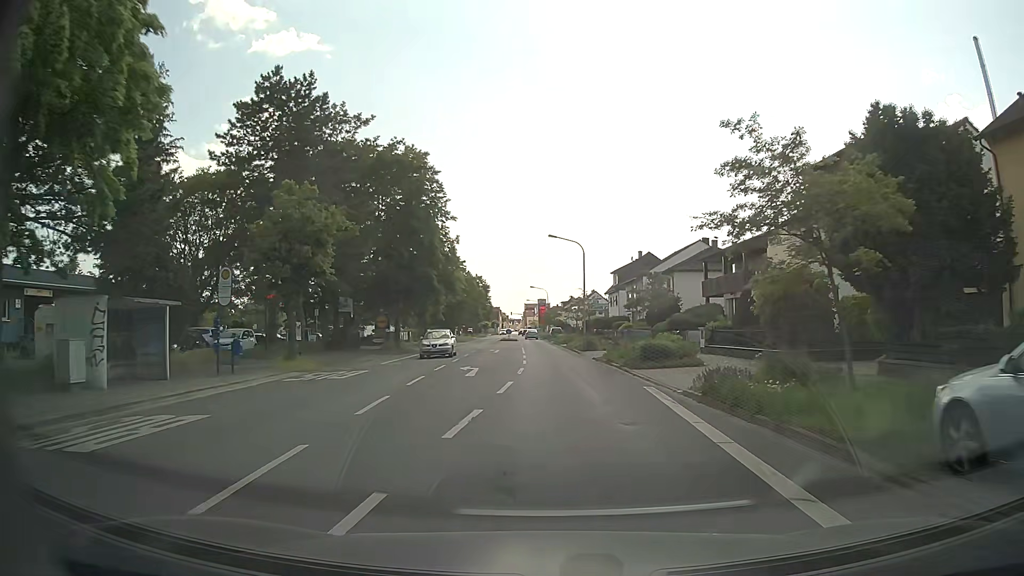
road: tertiary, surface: asphalt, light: Day
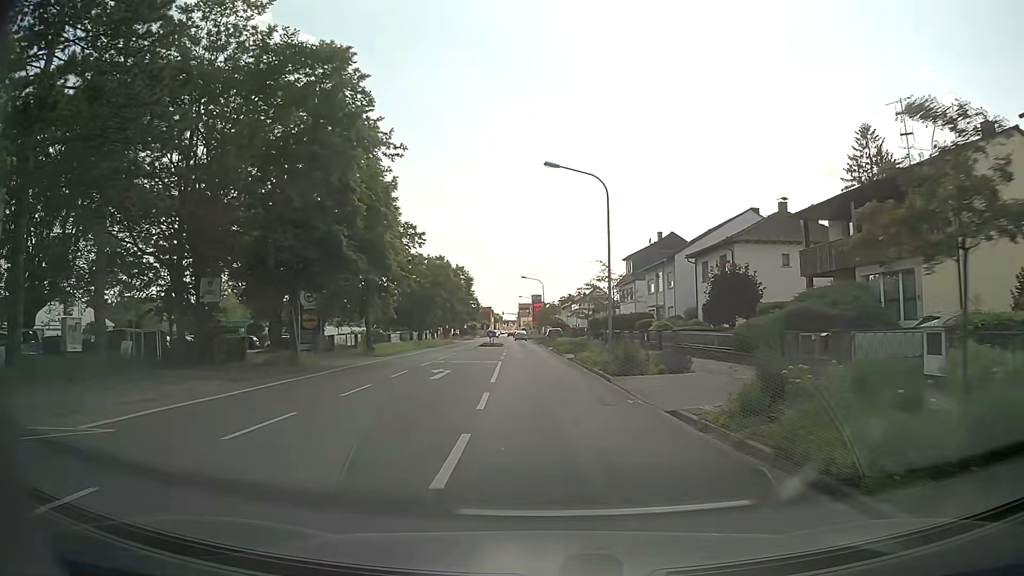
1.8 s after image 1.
(+0.1, +20.5) m; 0°
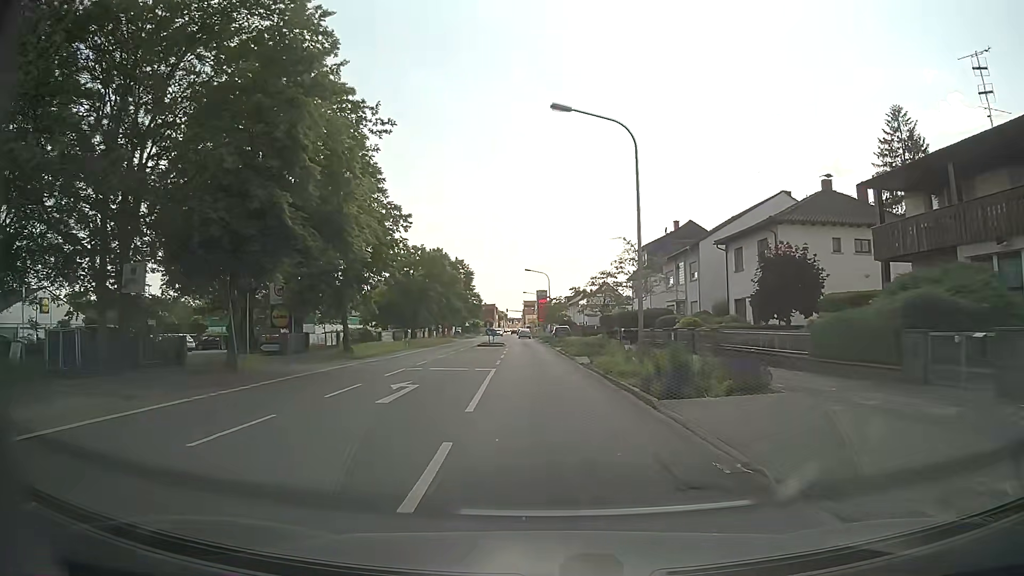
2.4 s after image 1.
(0.0, +6.7) m; 0°
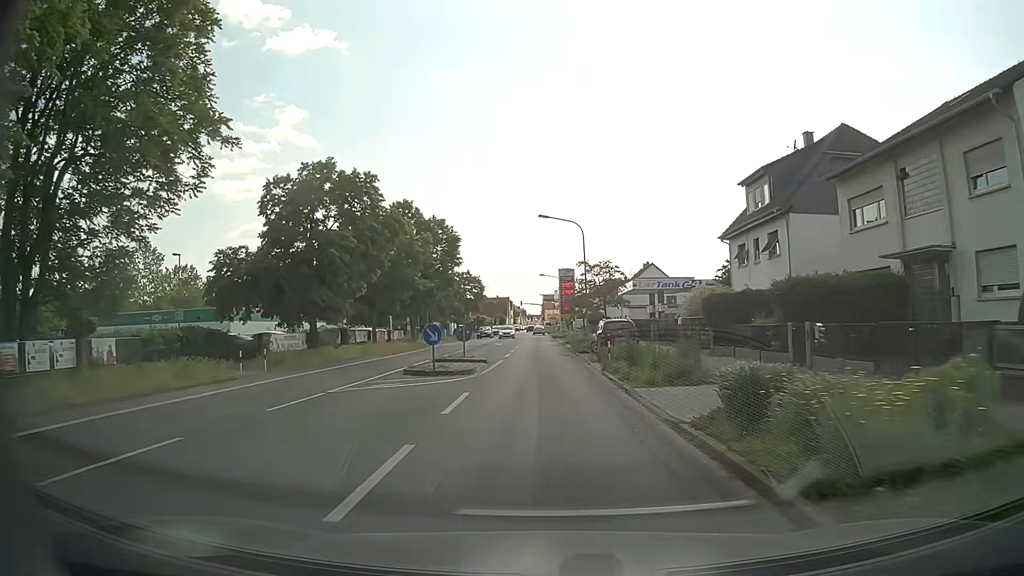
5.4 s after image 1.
(-0.6, +32.8) m; -2°
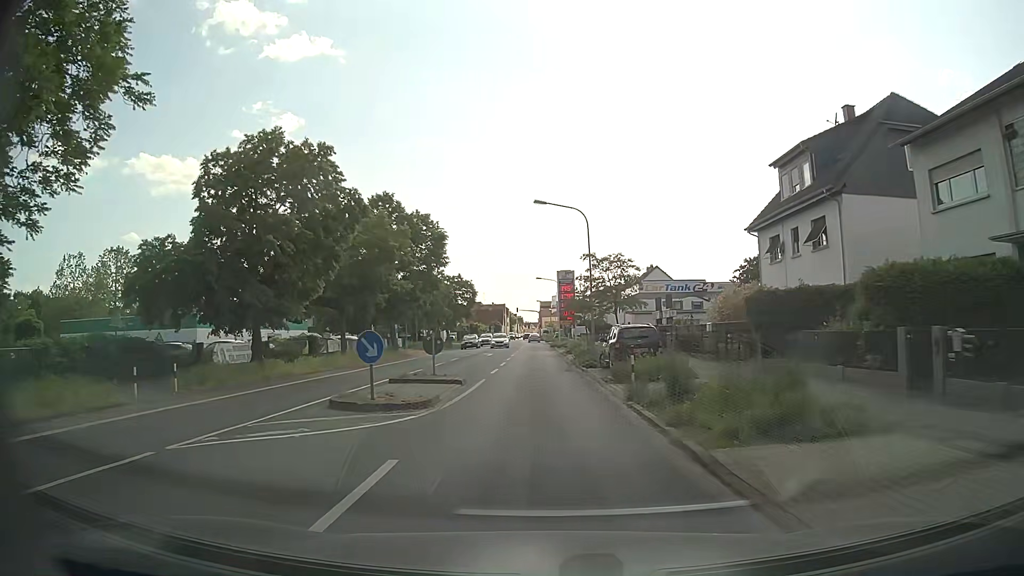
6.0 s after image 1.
(0.0, +6.4) m; +1°
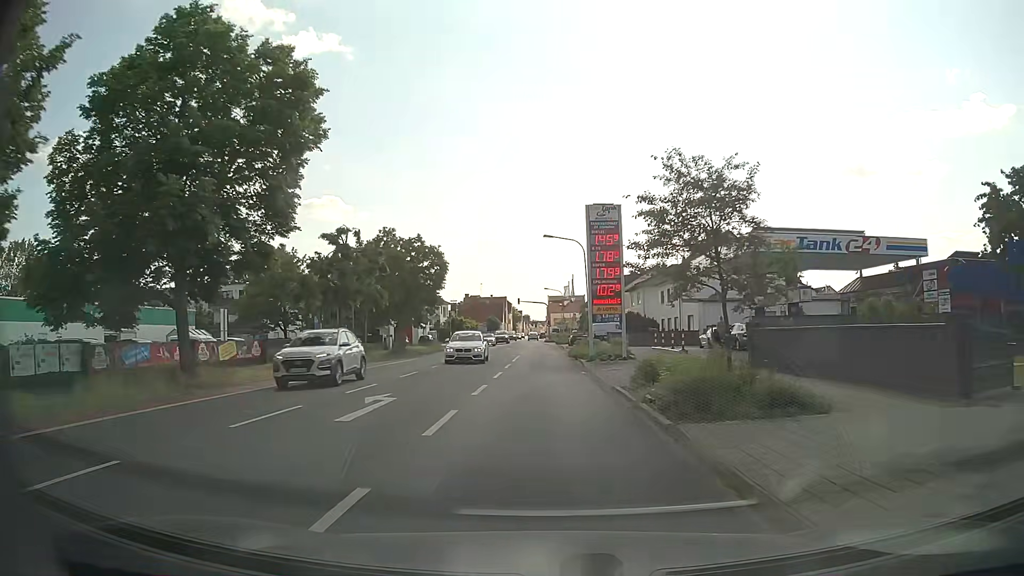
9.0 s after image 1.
(-0.4, +32.3) m; 0°
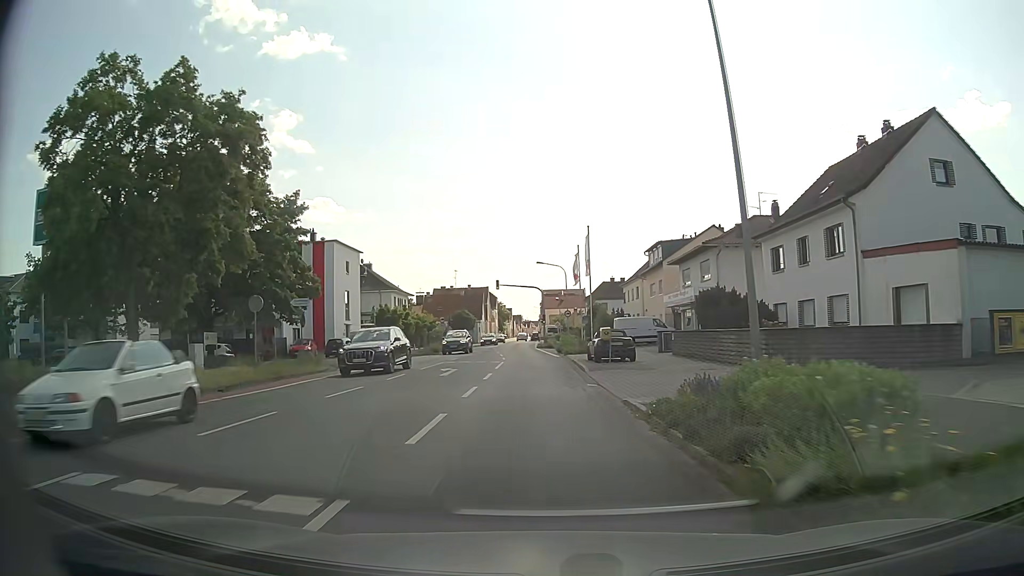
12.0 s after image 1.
(-0.2, +35.0) m; 0°
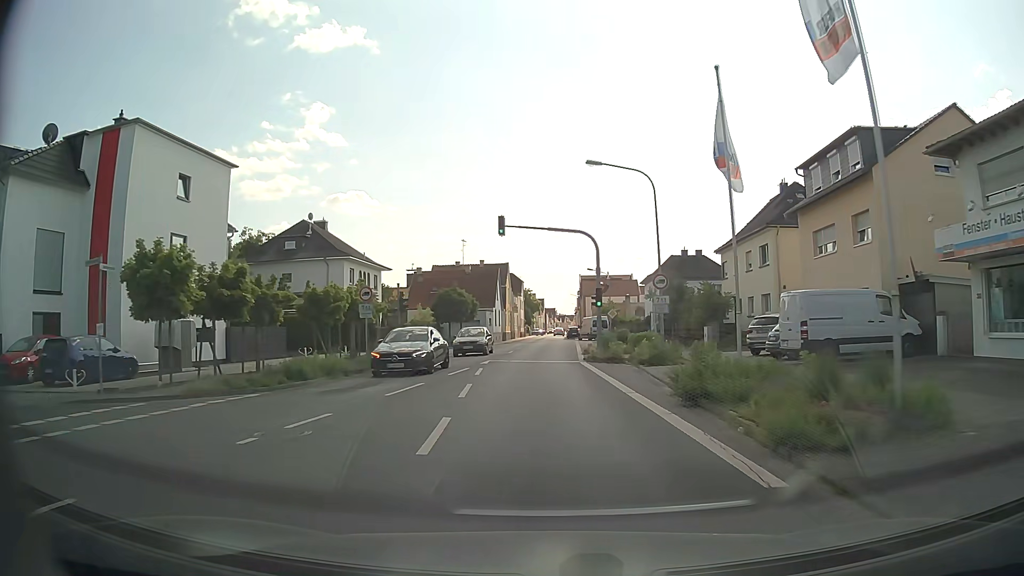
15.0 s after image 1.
(-1.0, +34.0) m; -3°
